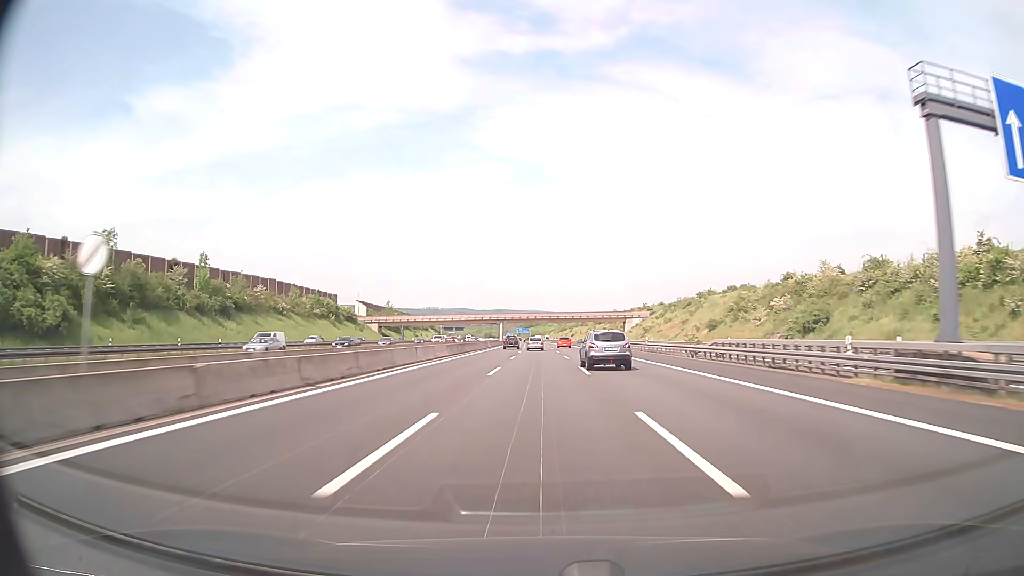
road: motorway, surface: asphalt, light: Day
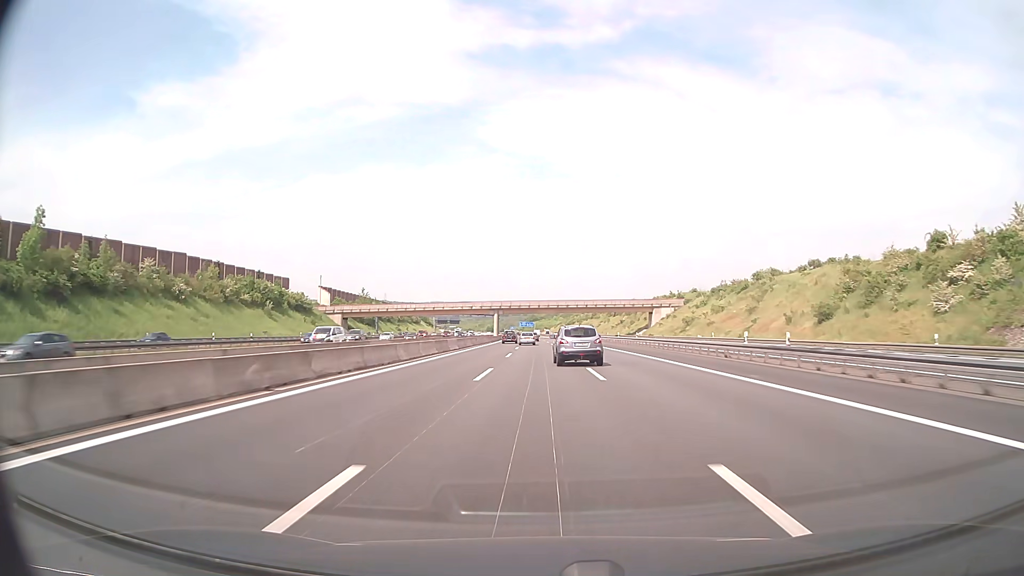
(-0.2, +41.2) m; 0°
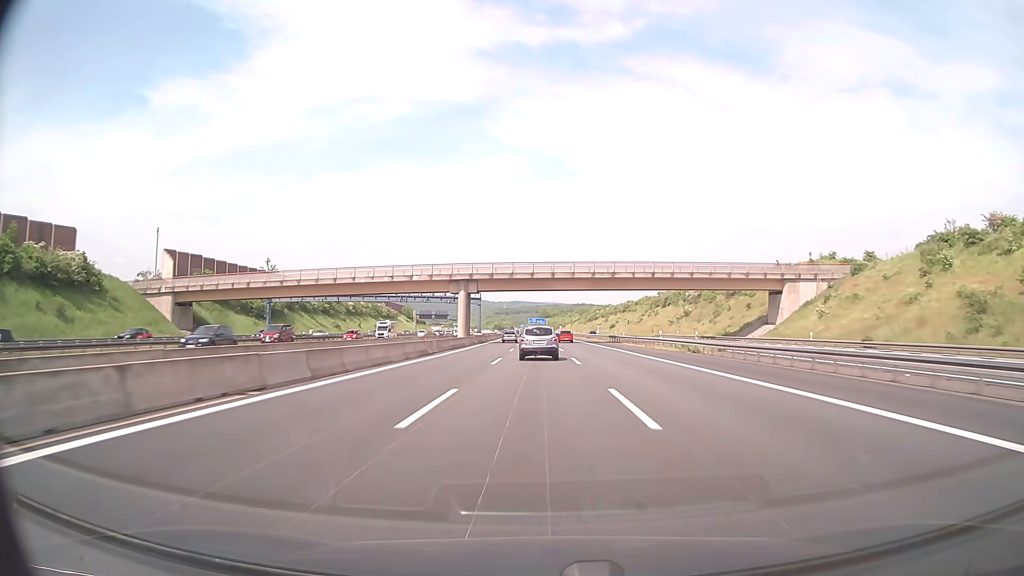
(-0.6, +81.2) m; -1°
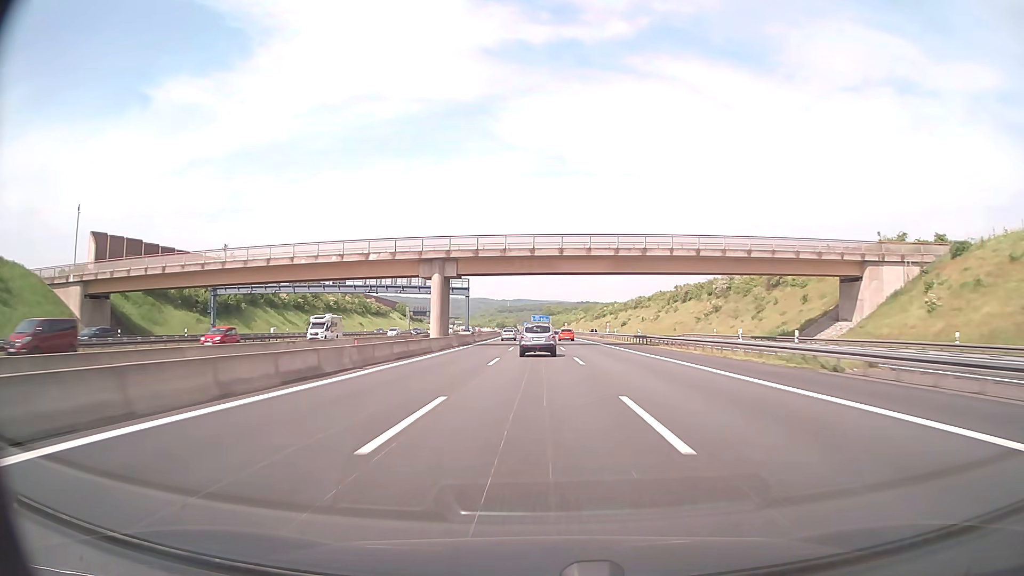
(-0.1, +20.0) m; 0°
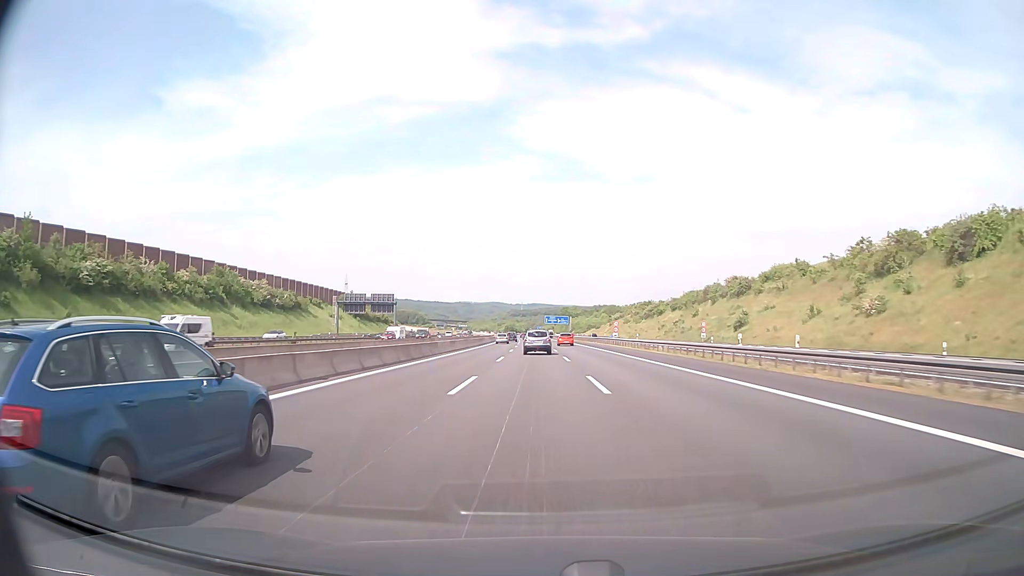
(-1.2, +100.3) m; -1°
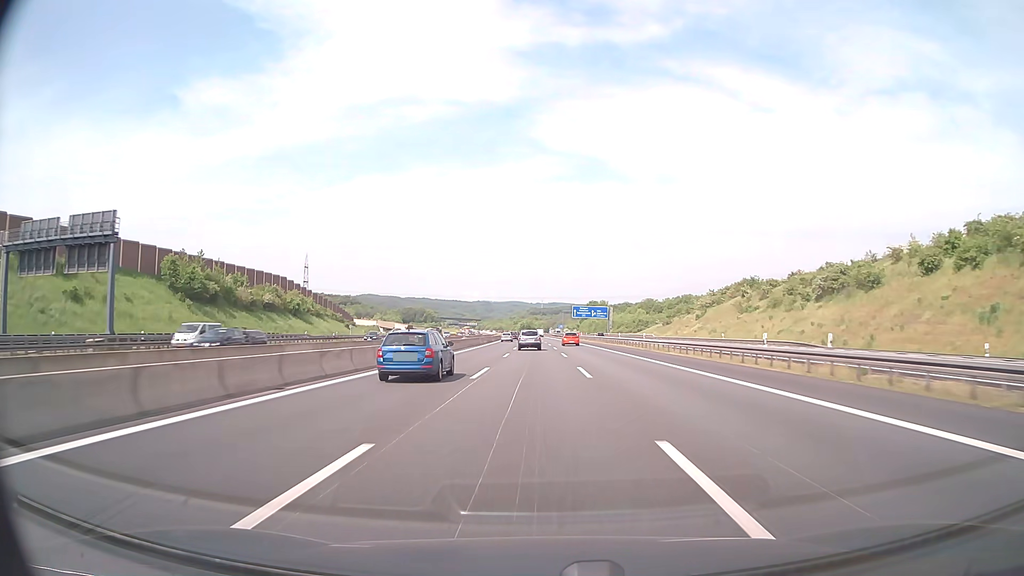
(-1.6, +103.1) m; -2°
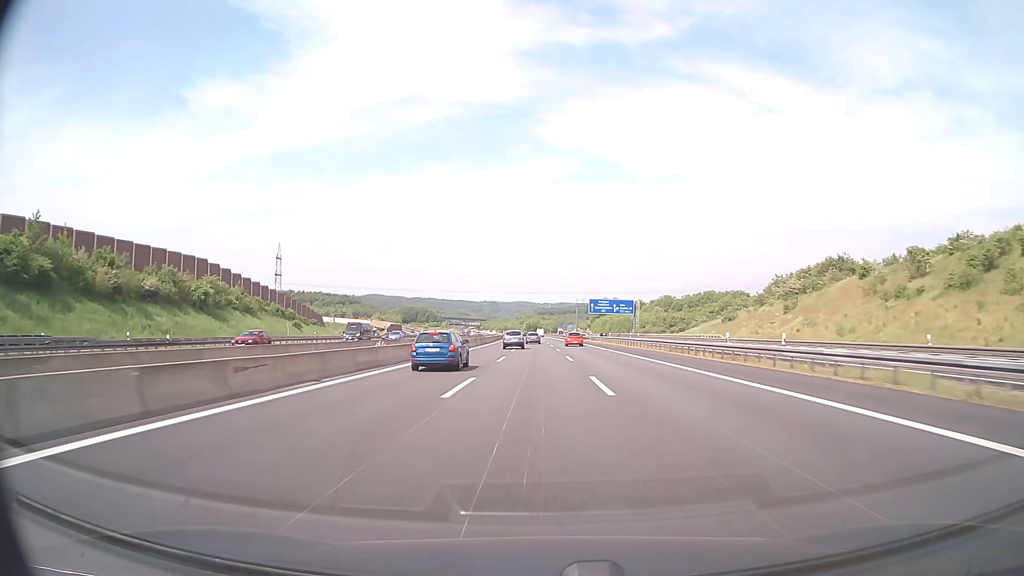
(-0.2, +42.0) m; -1°
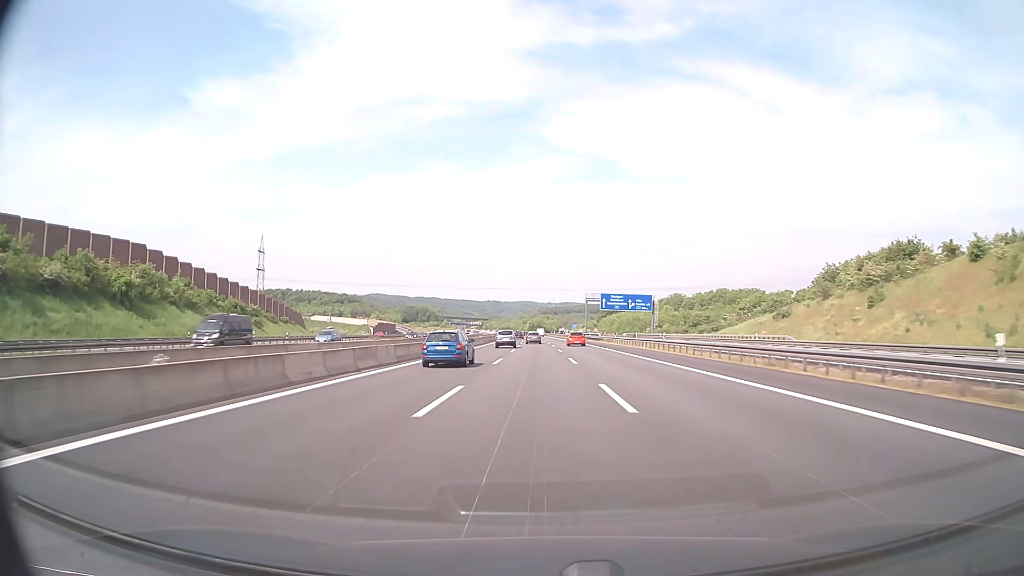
(-0.1, +21.2) m; 0°
(0, +10) (0, +20) (0, +30) (0, +40) (0, +50) (0, +60) (-1, +70) (-1, +80) (-1, +90) (-1, +100) m
